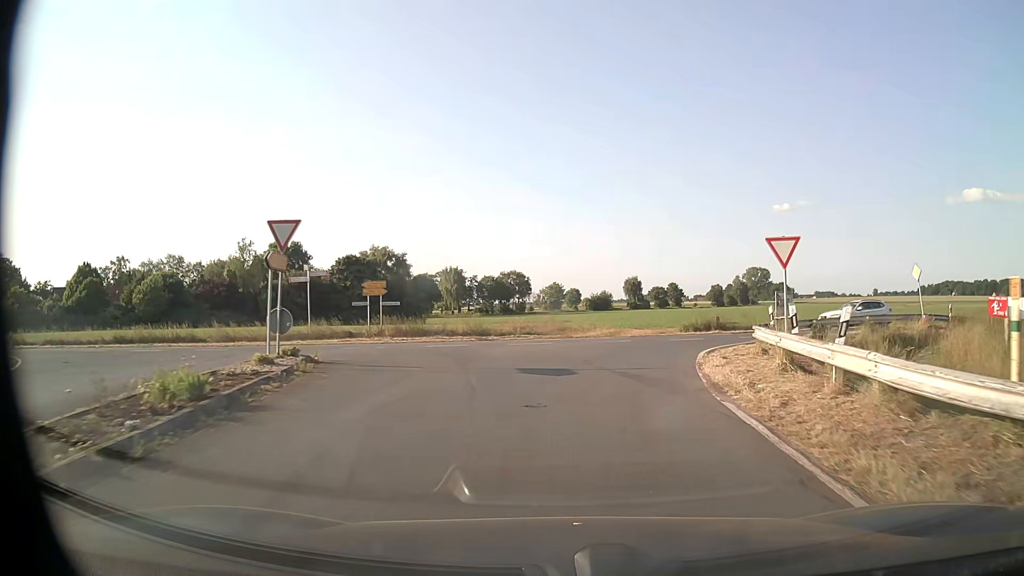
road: secondary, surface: asphalt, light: Day
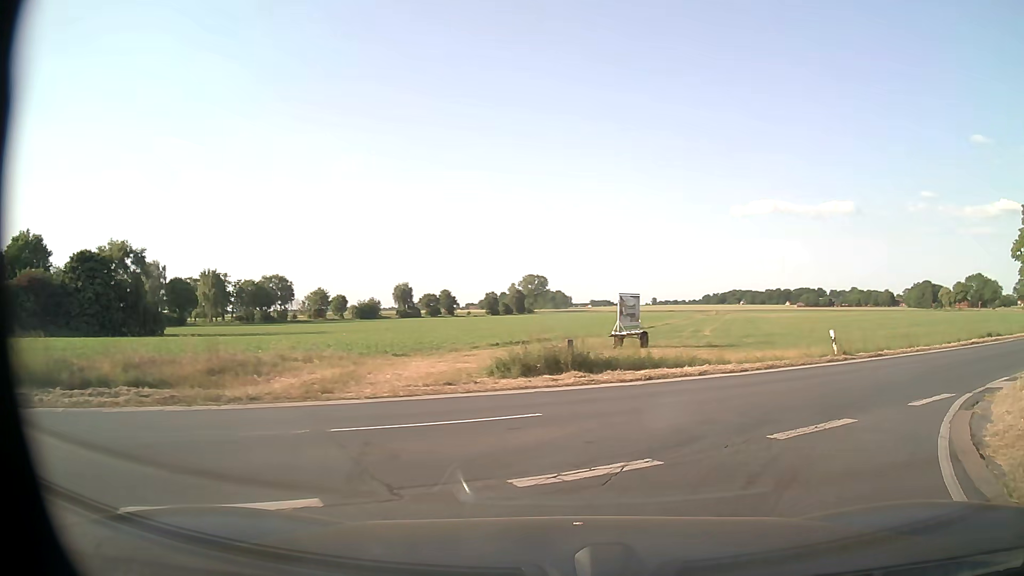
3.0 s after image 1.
(+2.1, +19.8) m; +18°
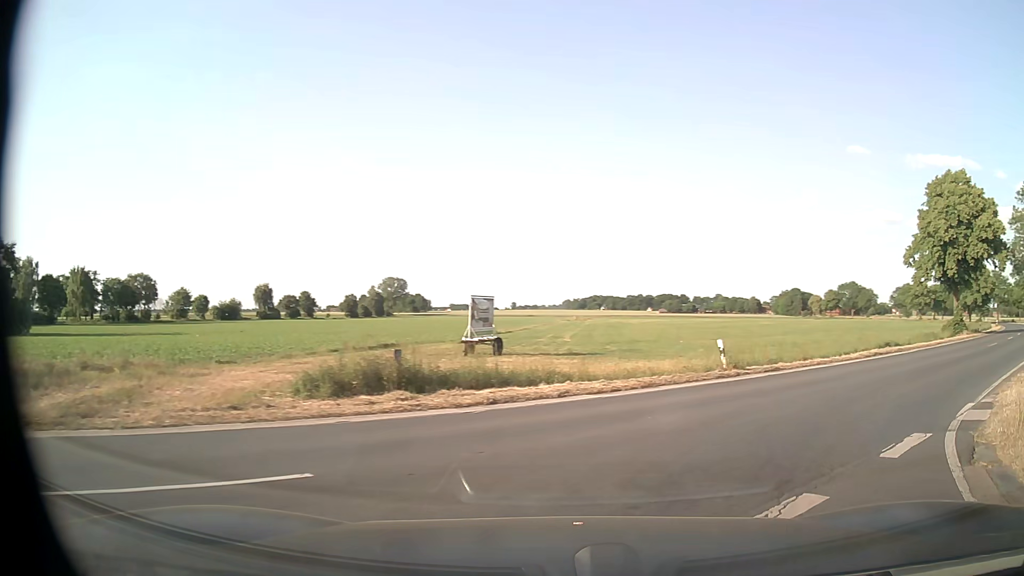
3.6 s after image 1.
(+0.4, +3.5) m; +12°
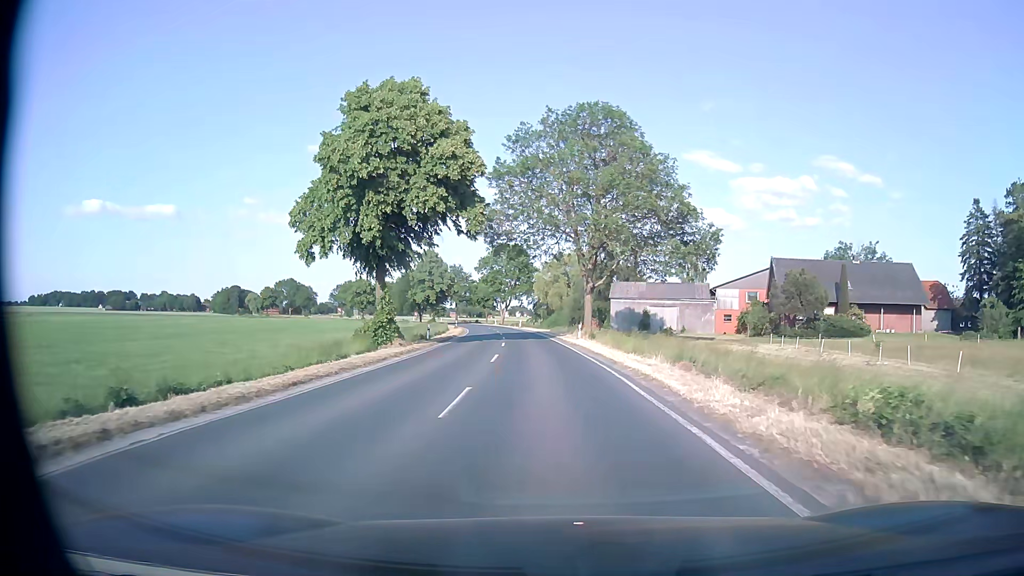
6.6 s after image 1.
(+14.4, +20.5) m; +48°
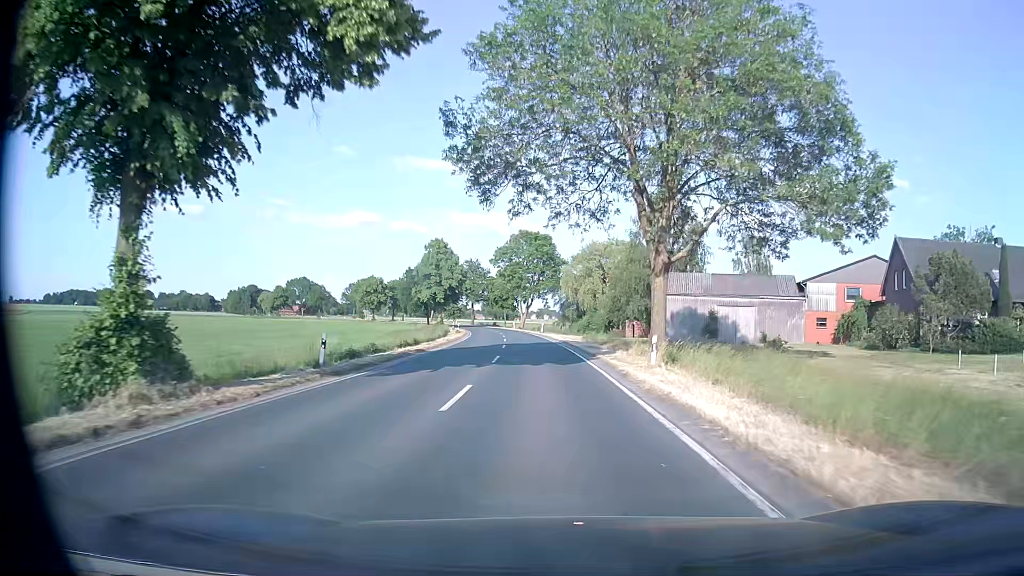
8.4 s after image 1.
(-0.4, +23.3) m; -2°
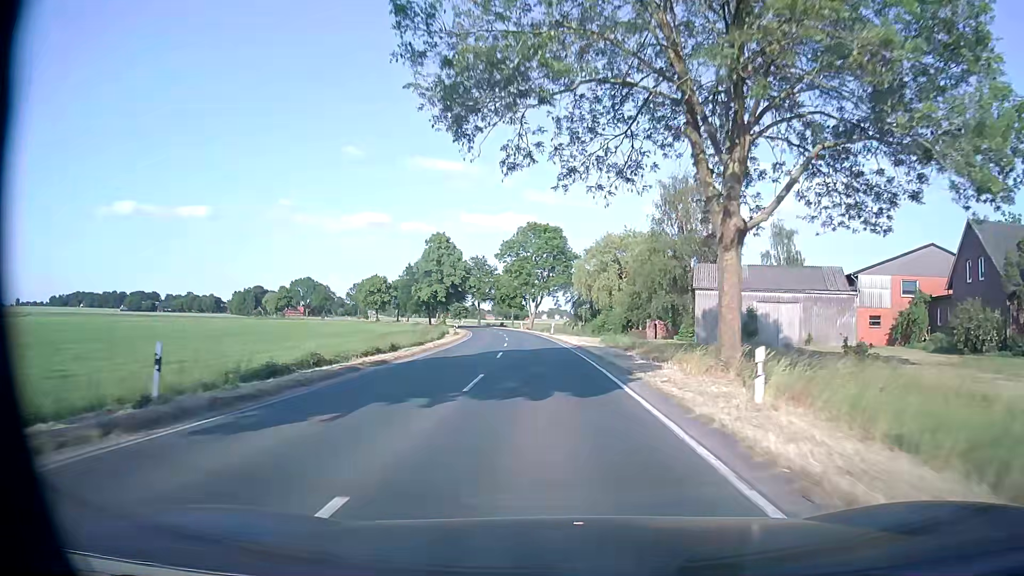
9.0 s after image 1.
(-0.1, +9.3) m; -1°
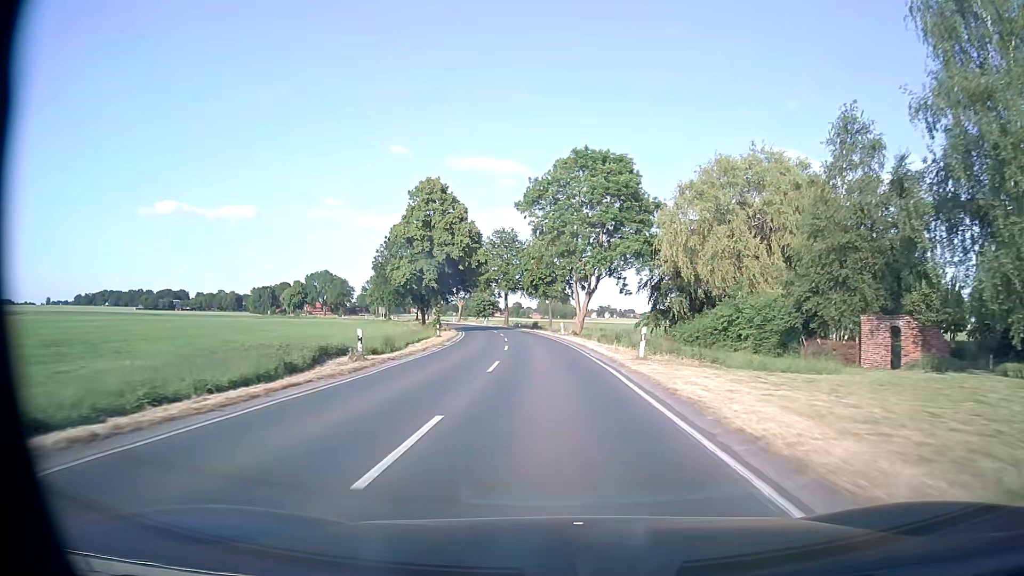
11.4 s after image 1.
(-1.5, +43.7) m; -4°
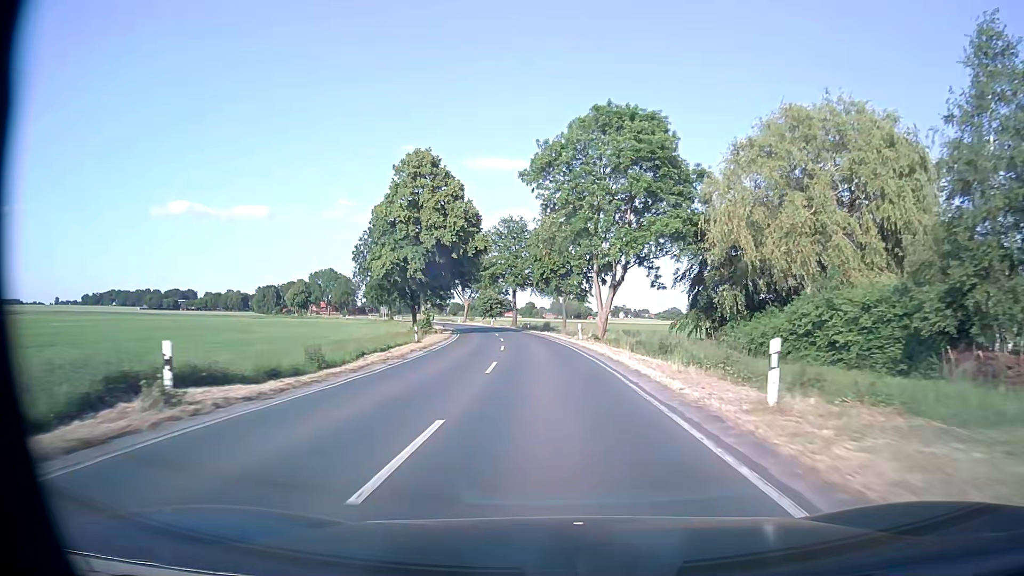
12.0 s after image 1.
(-0.1, +12.4) m; -1°
(0, +10) (0, +20) (-1, +30) (-1, +40) (-2, +50) (-4, +60) (-5, +70) (-7, +80) (-9, +89) (-12, +99) m
